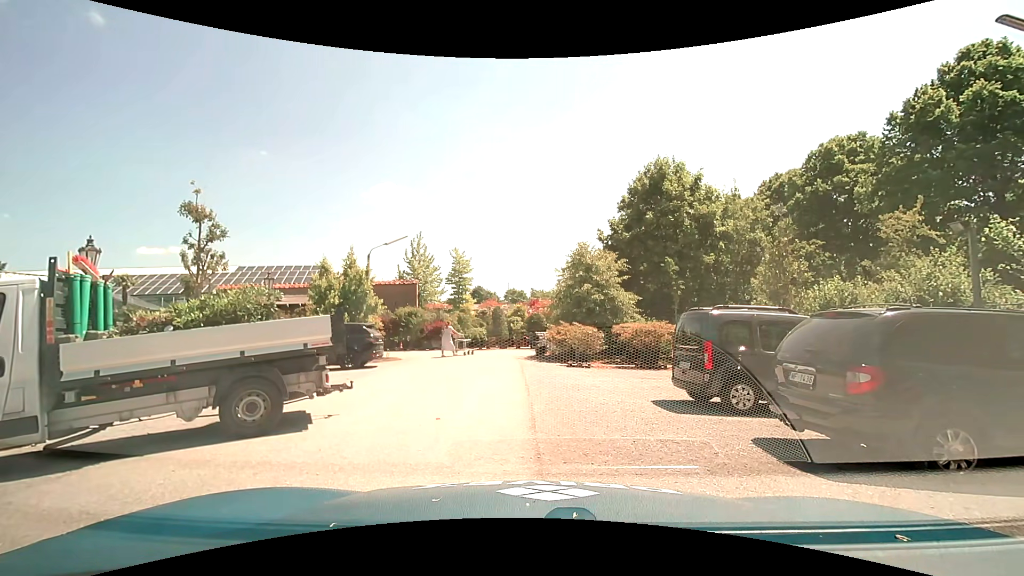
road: tertiary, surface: asphalt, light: Day
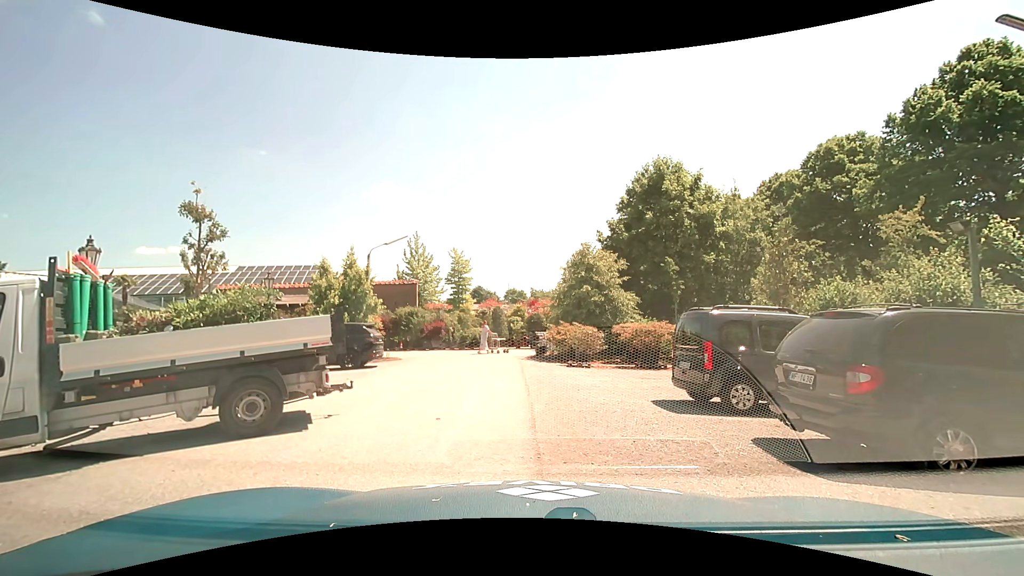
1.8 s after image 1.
(0.0, 0.0) m; 0°
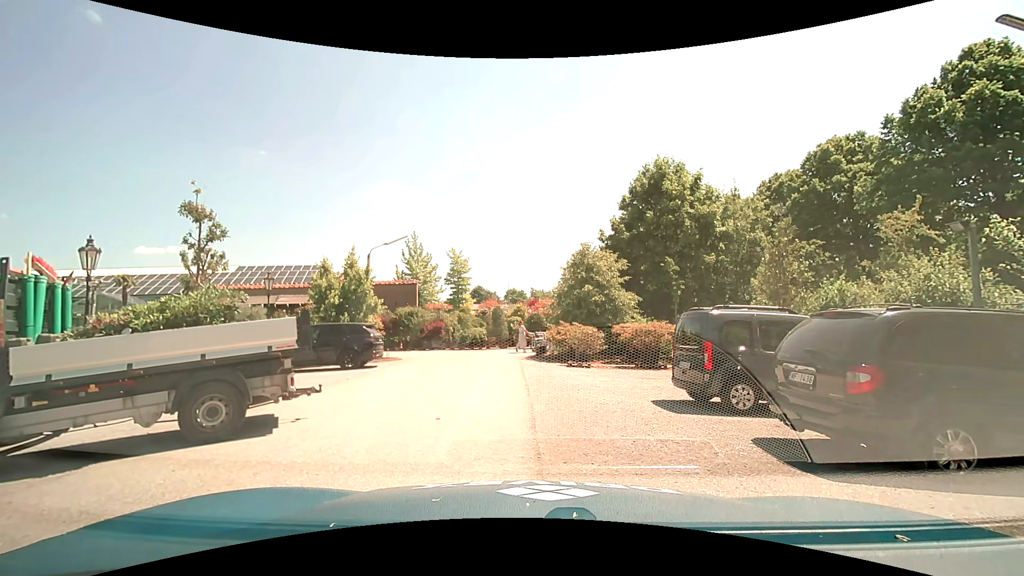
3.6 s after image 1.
(0.0, 0.0) m; 0°
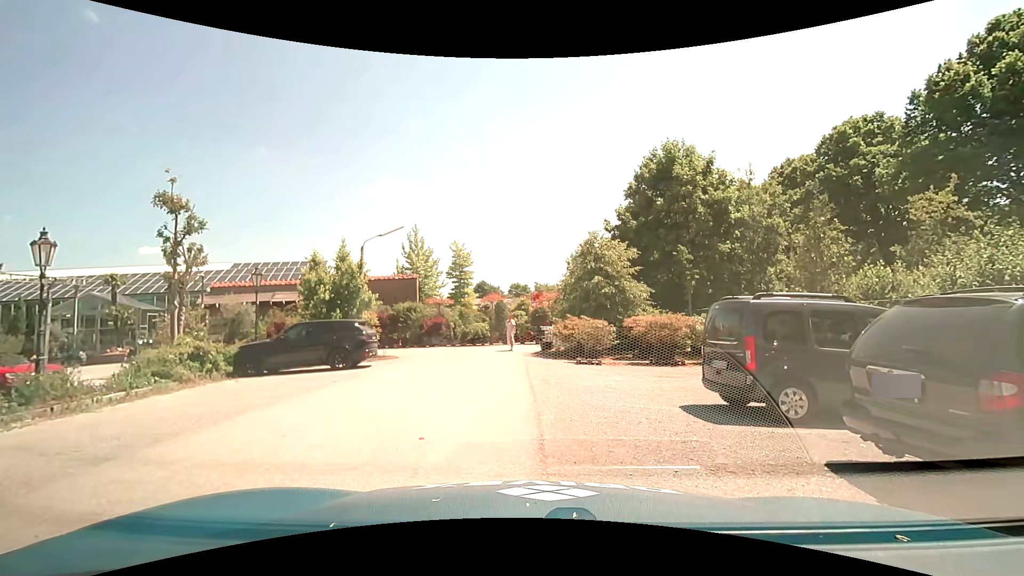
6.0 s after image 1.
(0.0, +1.5) m; -3°
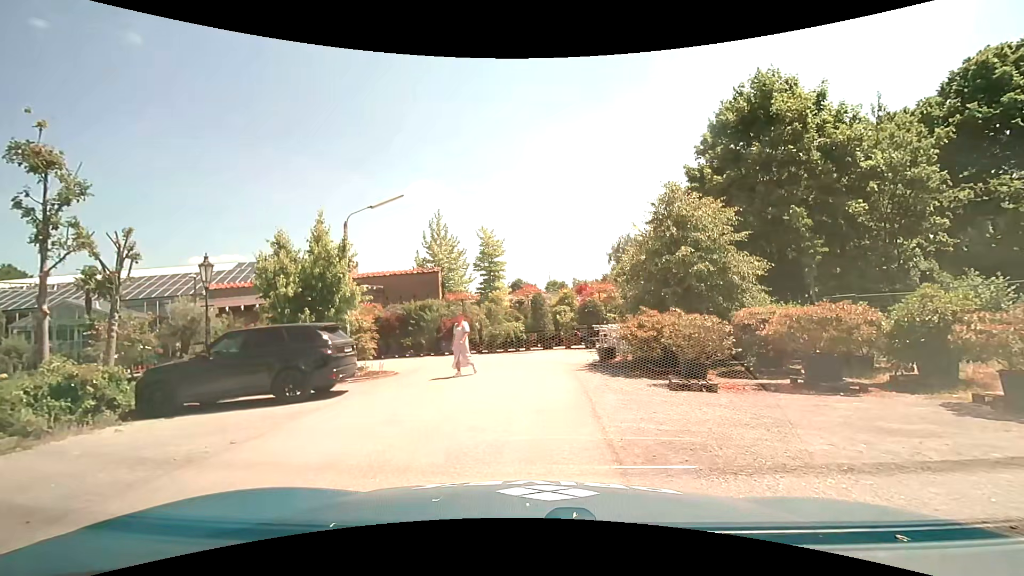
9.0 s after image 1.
(-0.4, +6.6) m; -7°
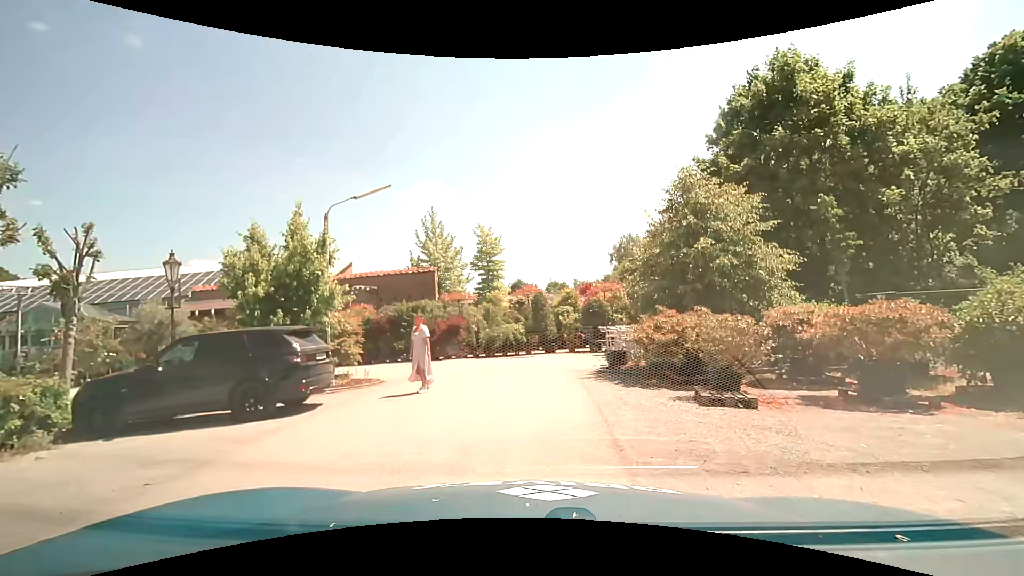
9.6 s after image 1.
(0.0, +1.6) m; +1°
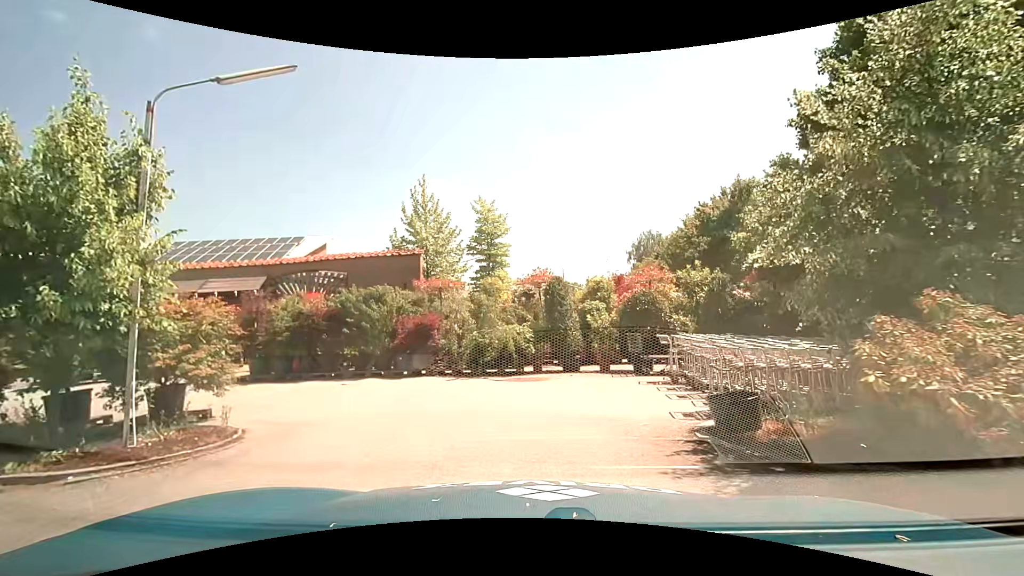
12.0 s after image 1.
(+0.1, +7.4) m; 0°
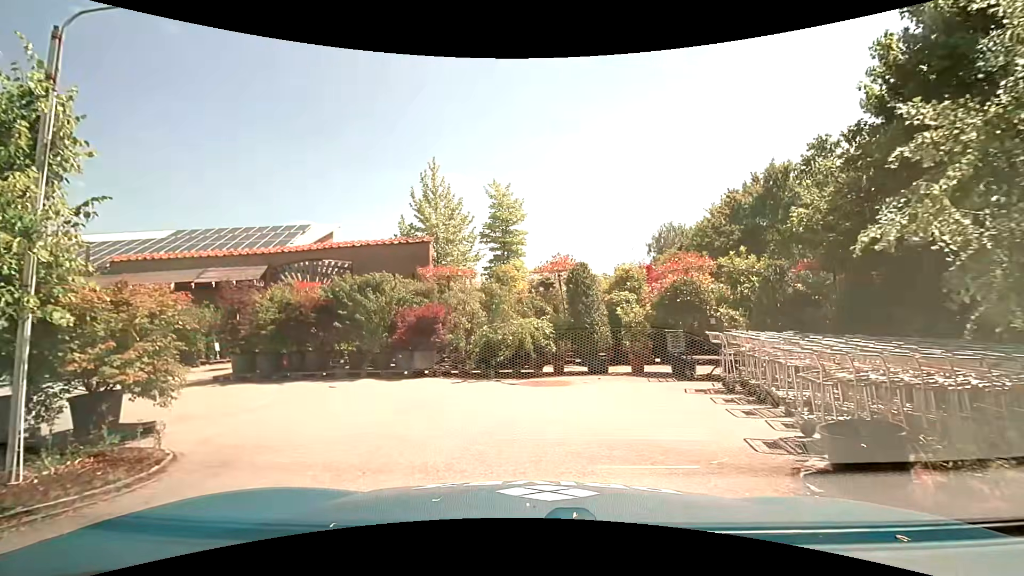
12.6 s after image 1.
(-0.1, +1.9) m; -4°
